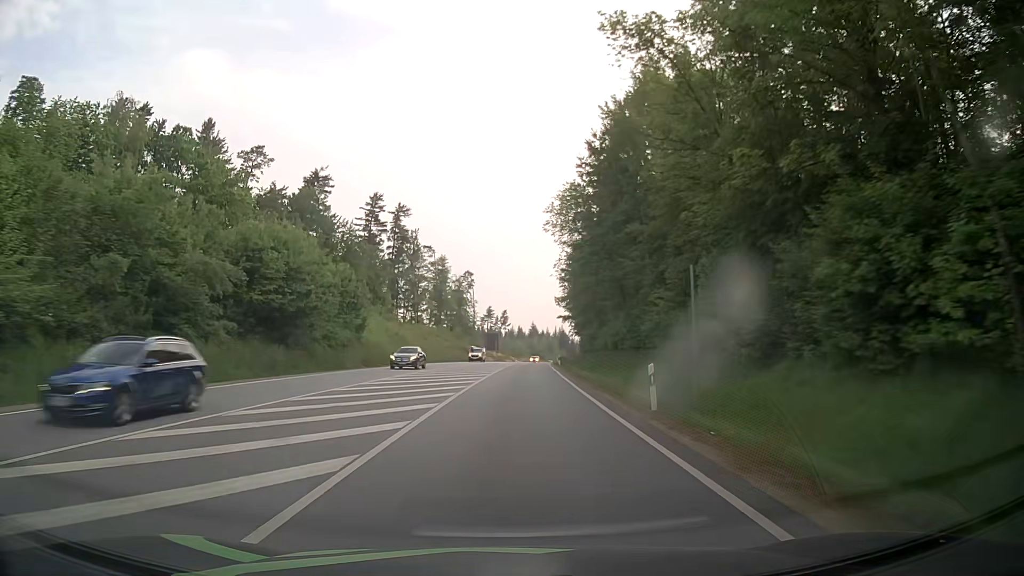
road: primary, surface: asphalt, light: Day
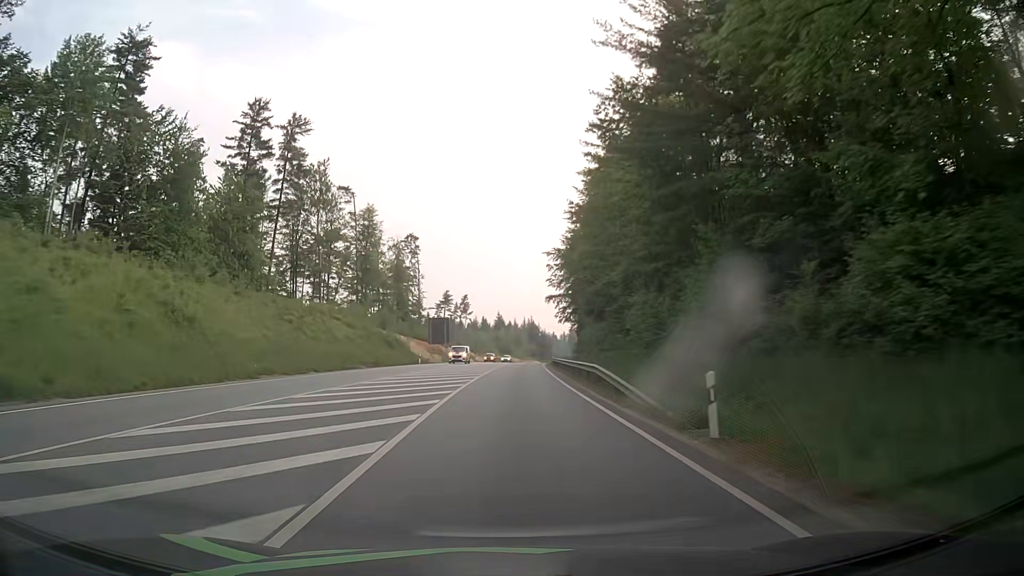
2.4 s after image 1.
(+1.6, +55.2) m; +3°
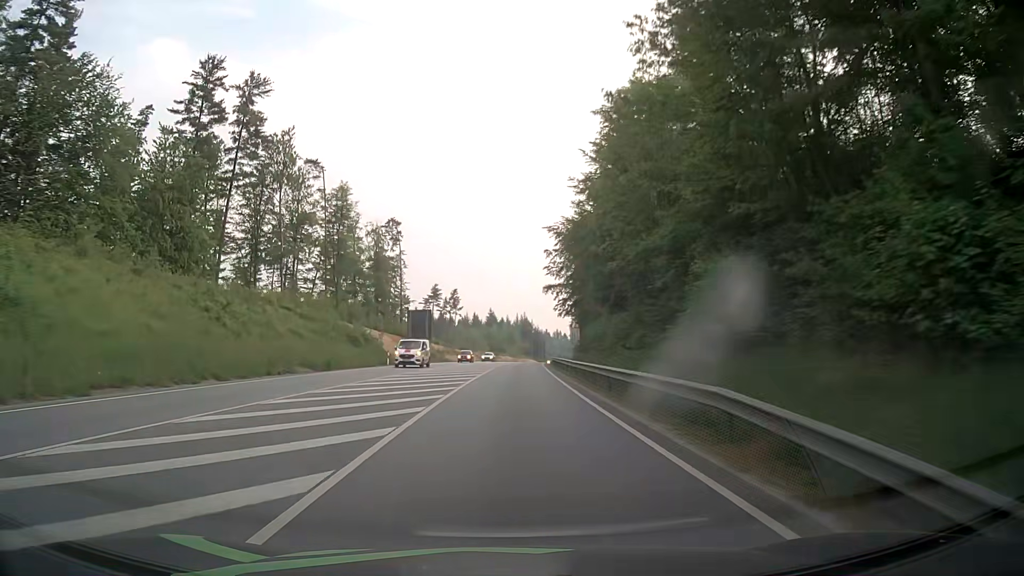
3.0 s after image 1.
(0.0, +14.5) m; +1°
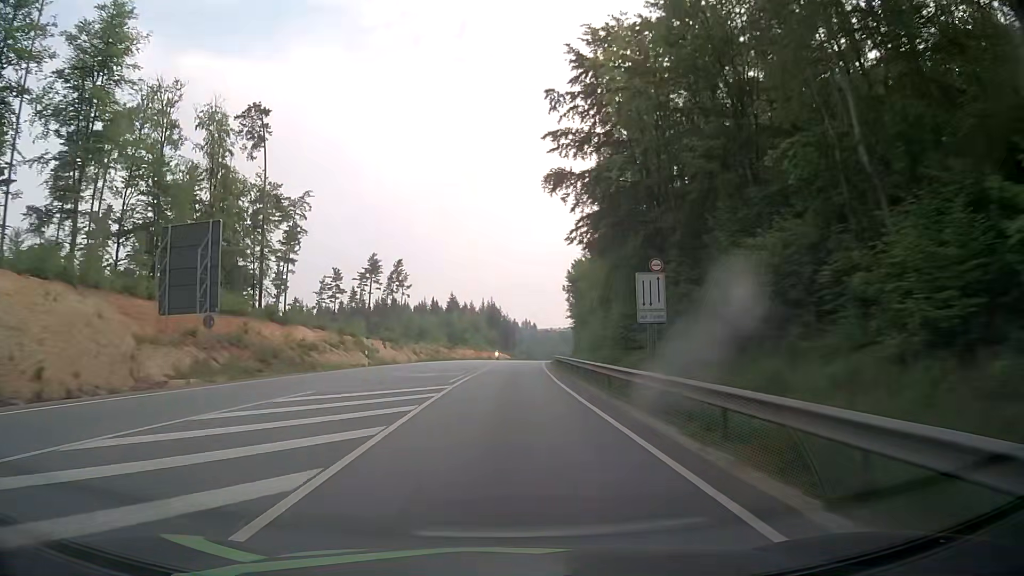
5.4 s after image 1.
(+1.4, +60.3) m; +3°
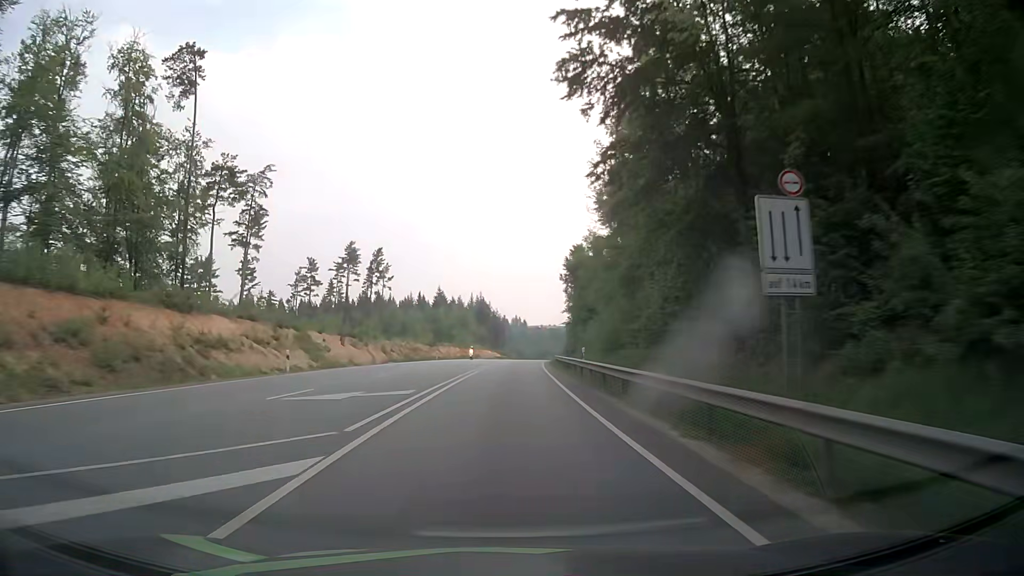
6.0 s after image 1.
(+0.1, +15.4) m; +1°
